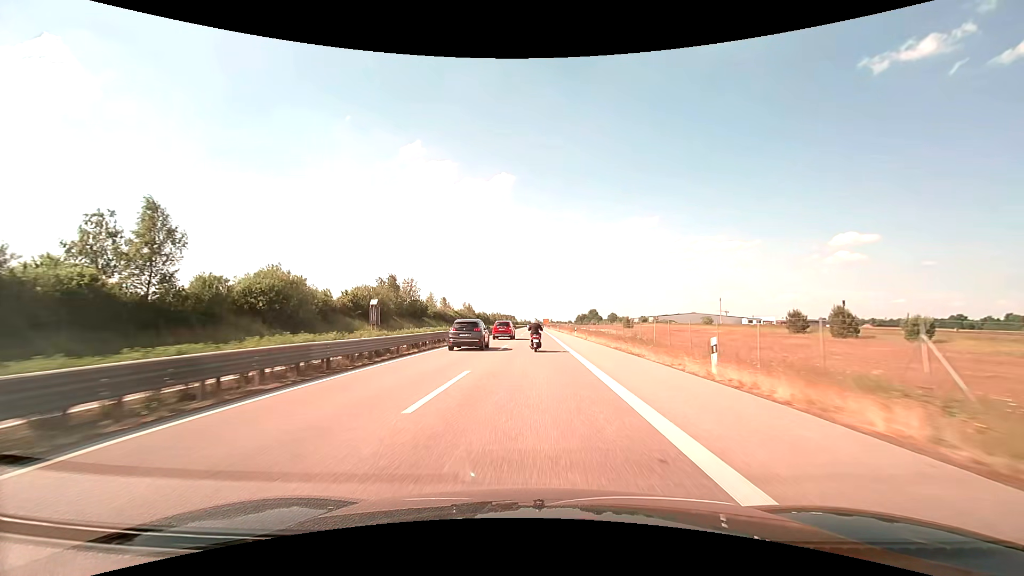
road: trunk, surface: asphalt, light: Day
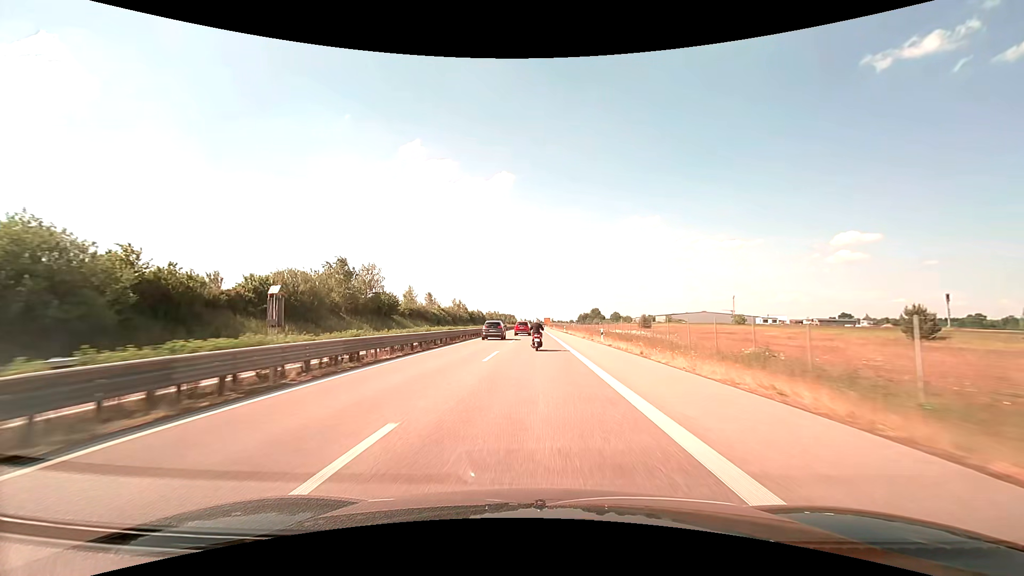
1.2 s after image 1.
(-0.1, +25.5) m; 0°
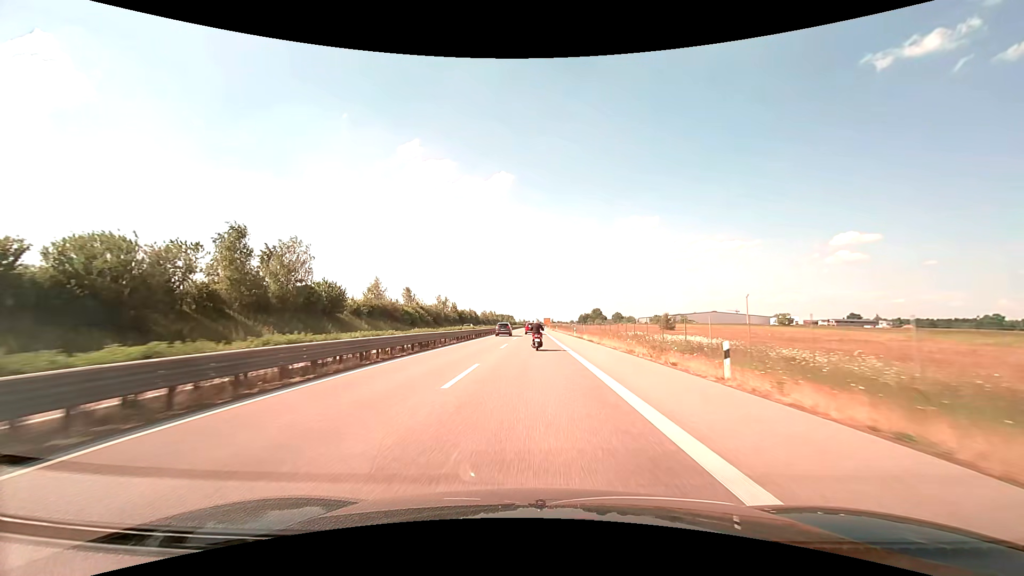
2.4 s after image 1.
(0.0, +25.4) m; 0°
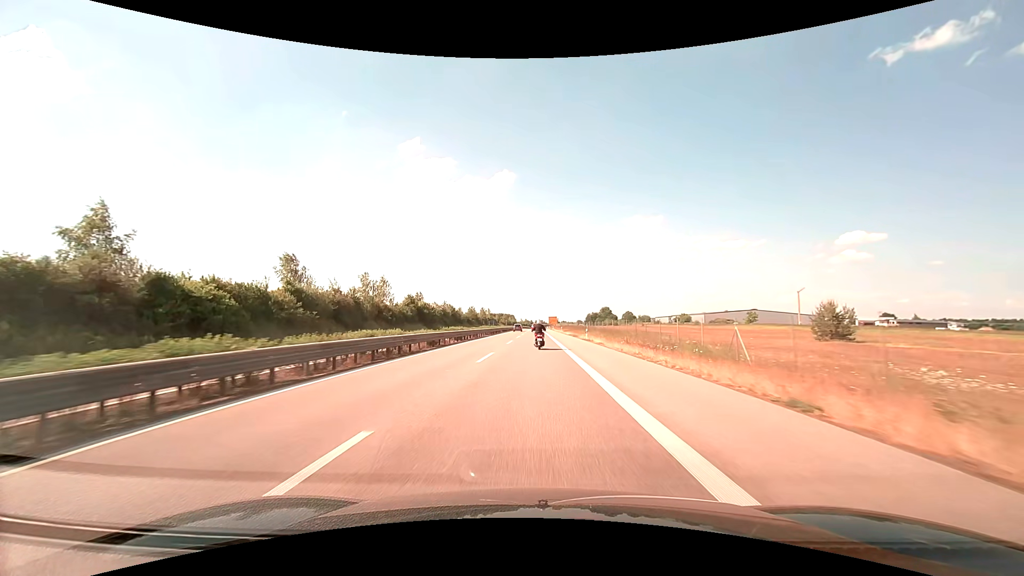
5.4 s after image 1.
(-0.1, +64.3) m; 0°
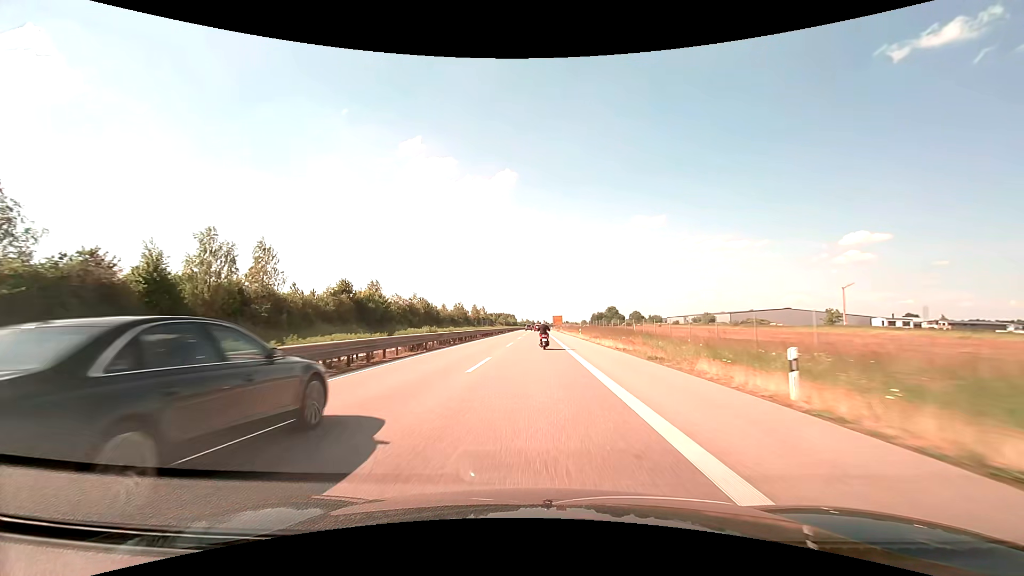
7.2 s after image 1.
(-0.1, +39.3) m; 0°
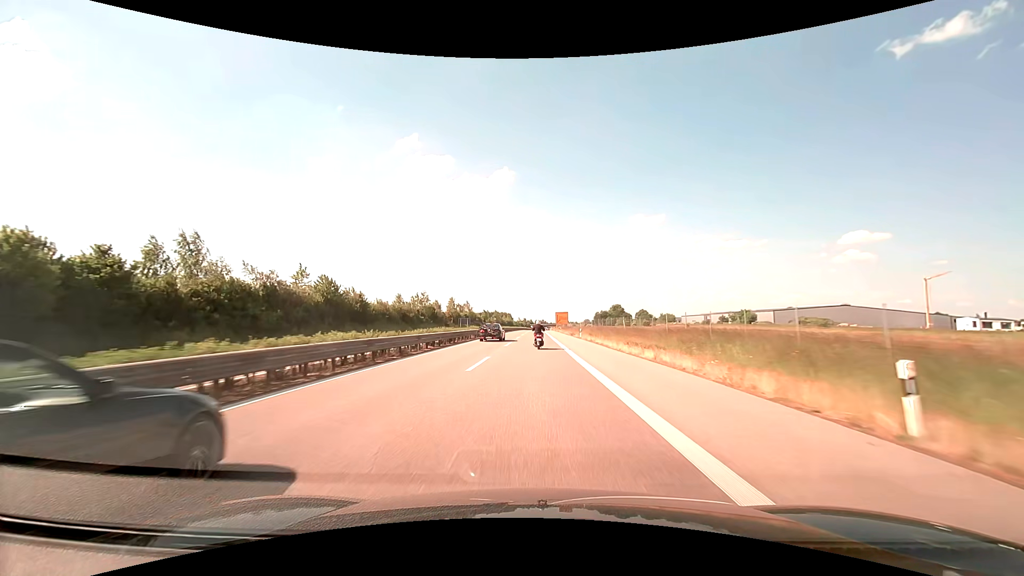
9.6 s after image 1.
(+0.1, +53.3) m; 0°
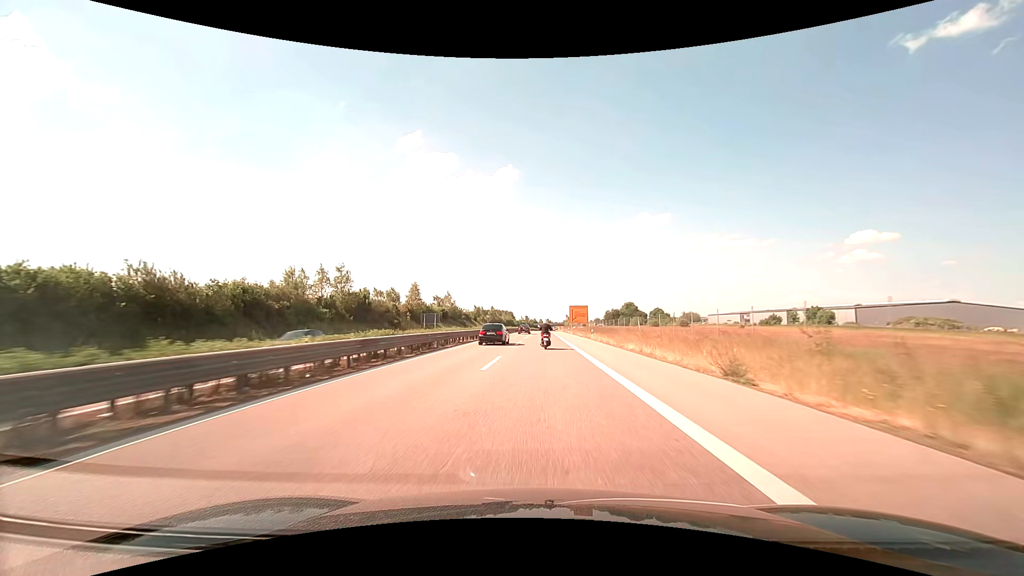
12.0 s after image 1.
(-0.4, +54.0) m; -1°
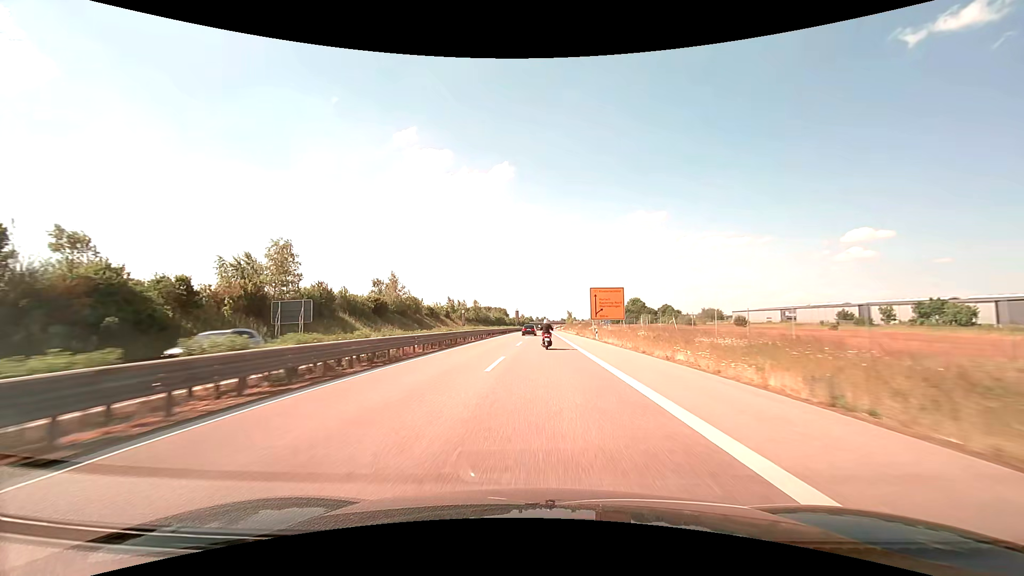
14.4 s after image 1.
(+0.4, +54.1) m; 0°
(0, +10) (0, +20) (0, +30) (0, +40) (0, +50) (+1, +60) (+1, +70) (+1, +80) (+1, +90) (+2, +100) m
